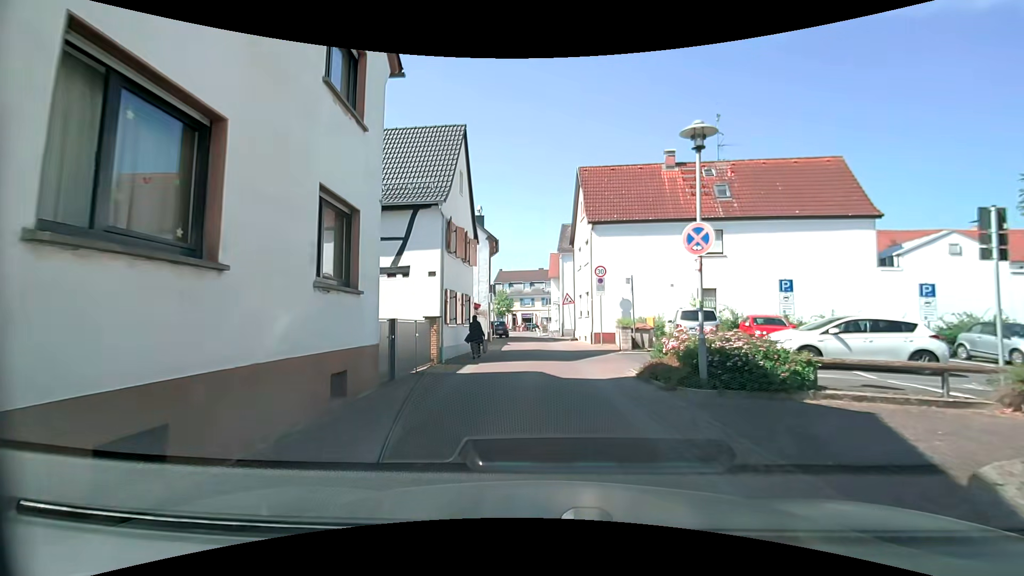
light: Day
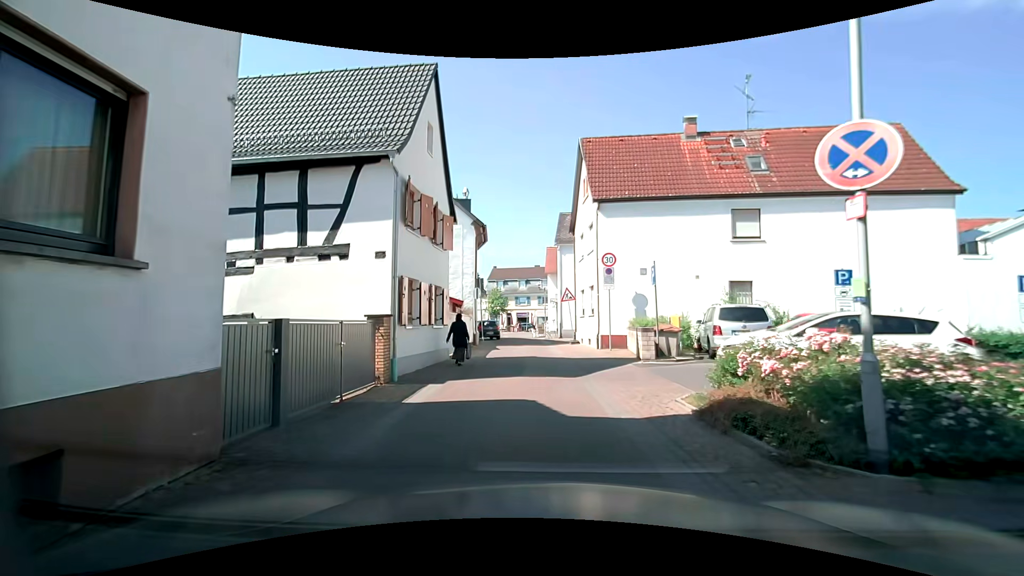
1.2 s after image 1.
(+0.2, +4.6) m; +1°
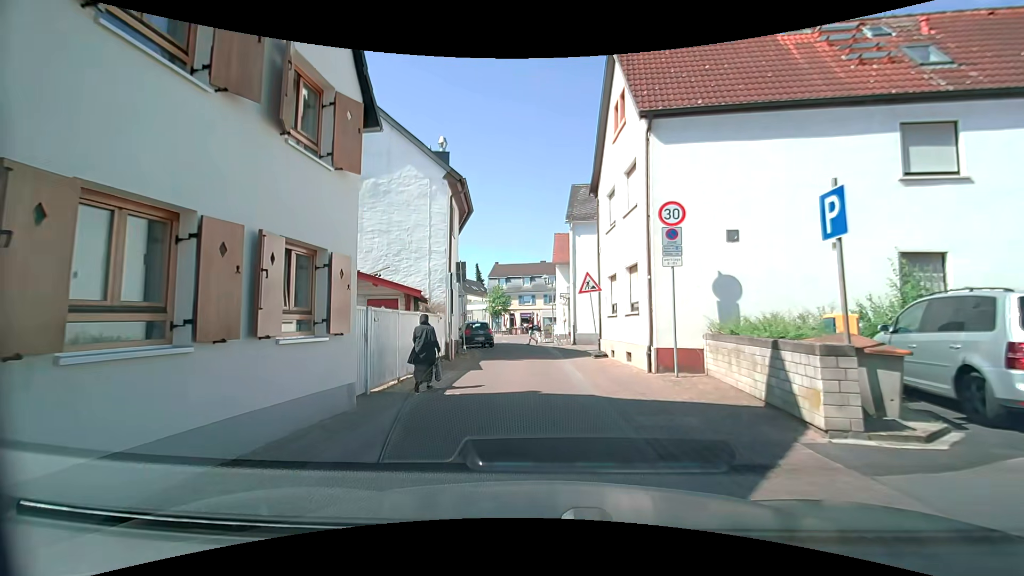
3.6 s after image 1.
(-0.1, +8.8) m; +1°
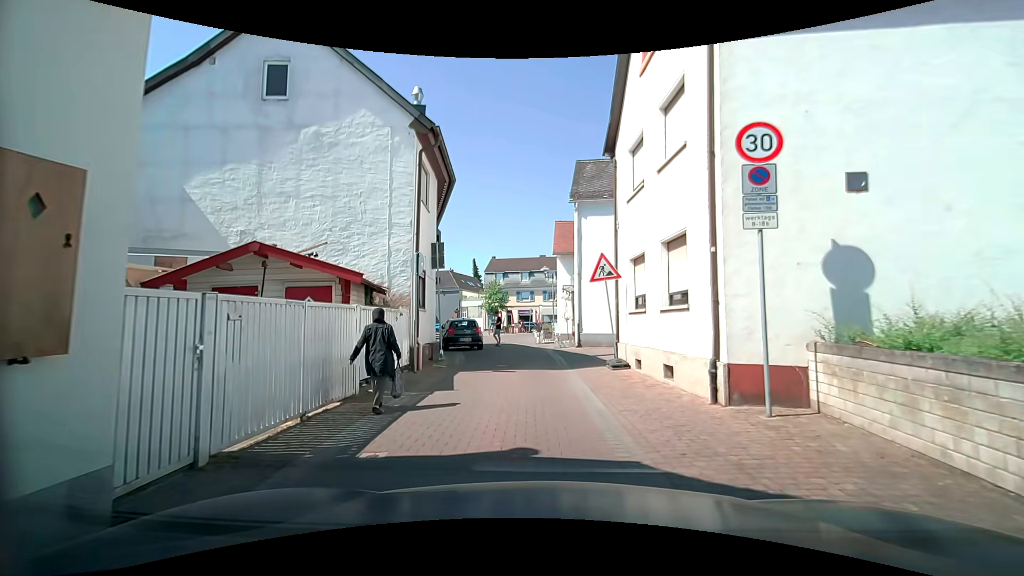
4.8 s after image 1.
(-0.1, +4.4) m; -1°
